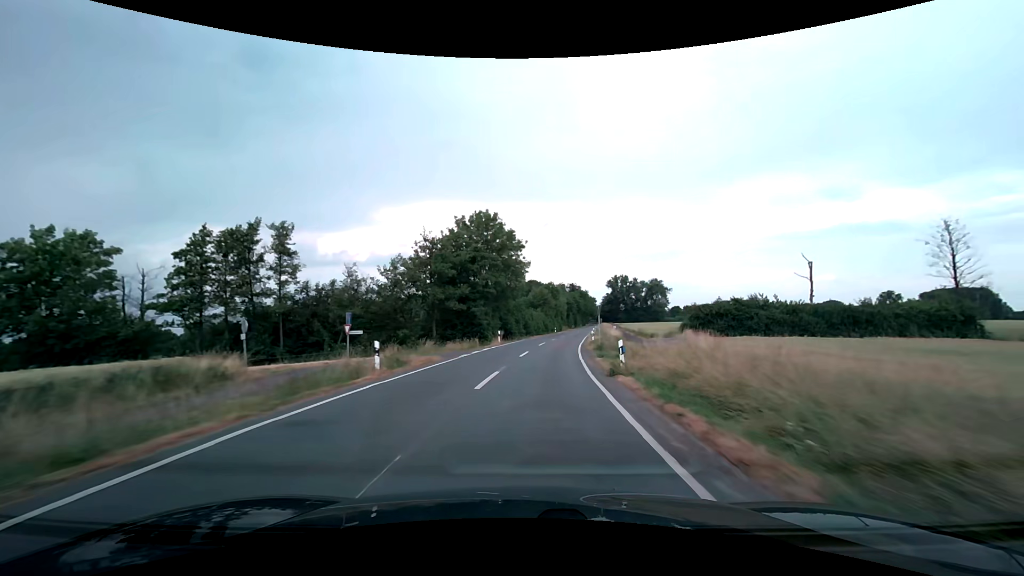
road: secondary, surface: asphalt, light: Day
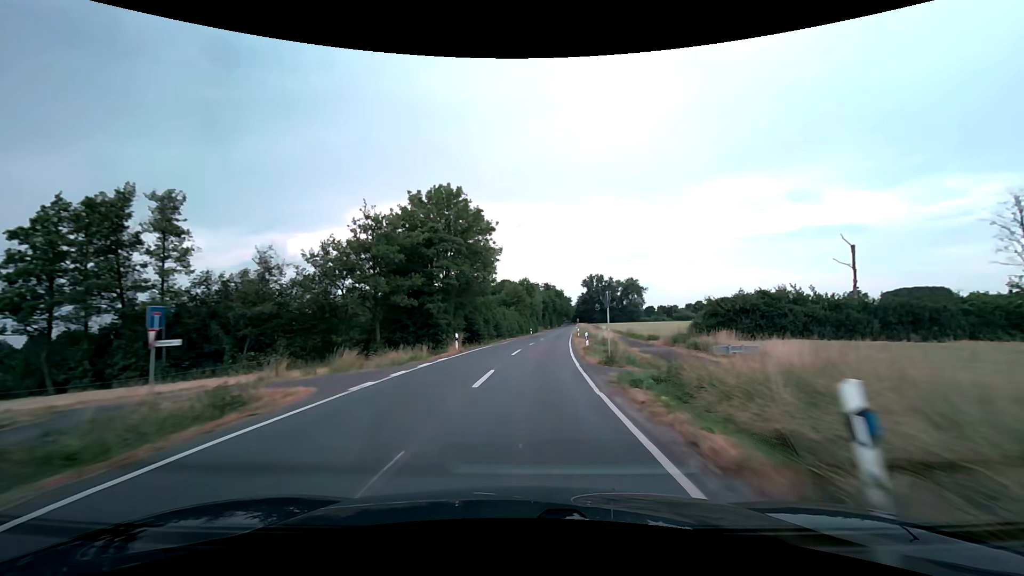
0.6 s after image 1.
(+0.3, +11.7) m; +3°
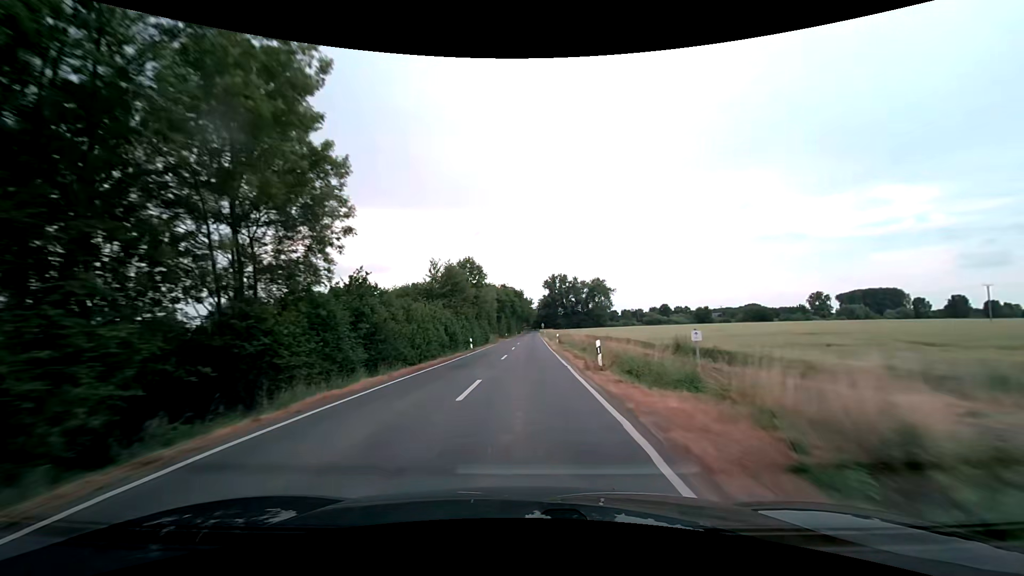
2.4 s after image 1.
(+2.2, +38.0) m; +5°
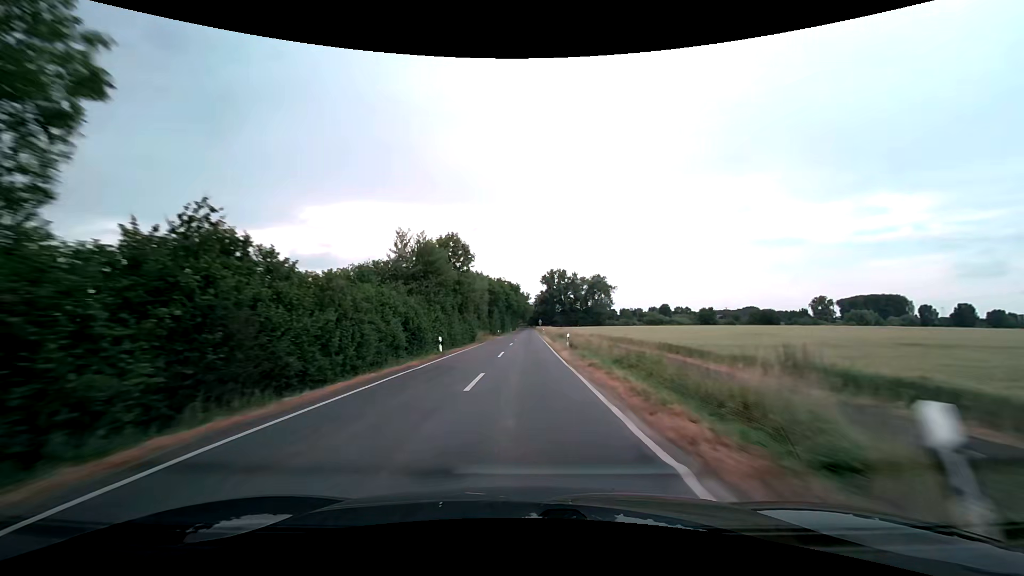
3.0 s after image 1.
(+0.1, +13.5) m; 0°
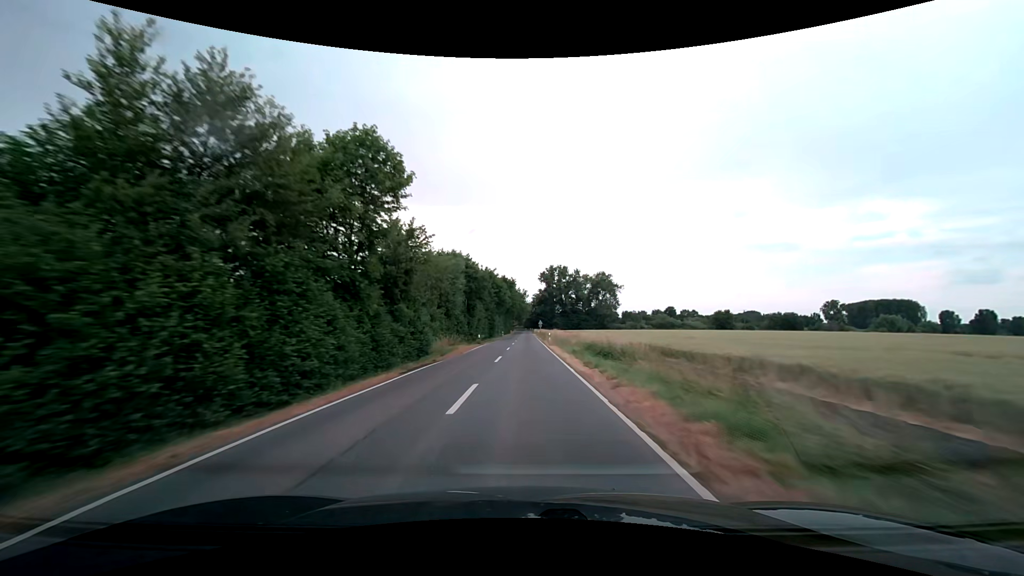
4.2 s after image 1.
(+0.2, +28.1) m; +1°
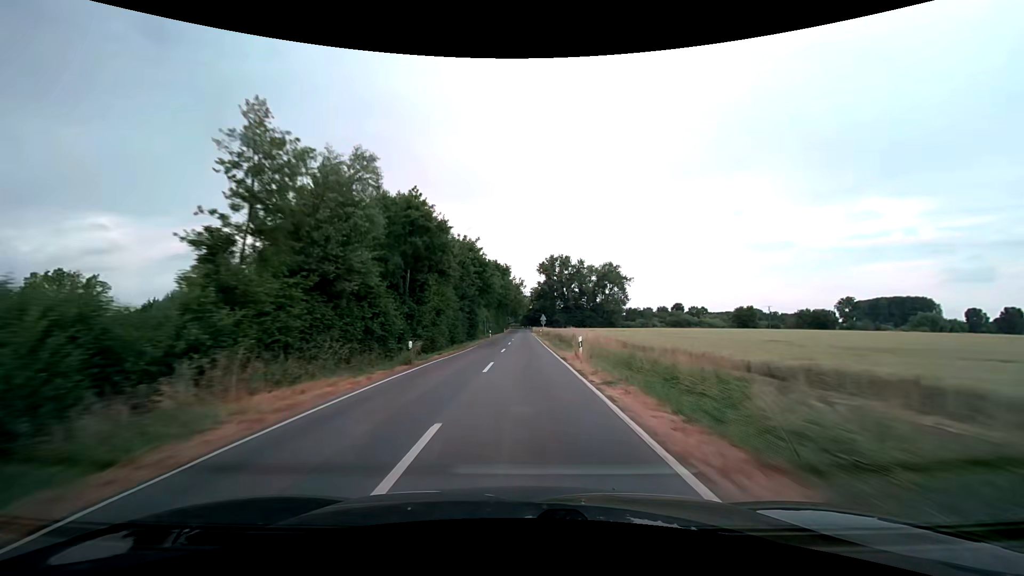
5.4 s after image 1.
(+0.1, +29.5) m; 0°
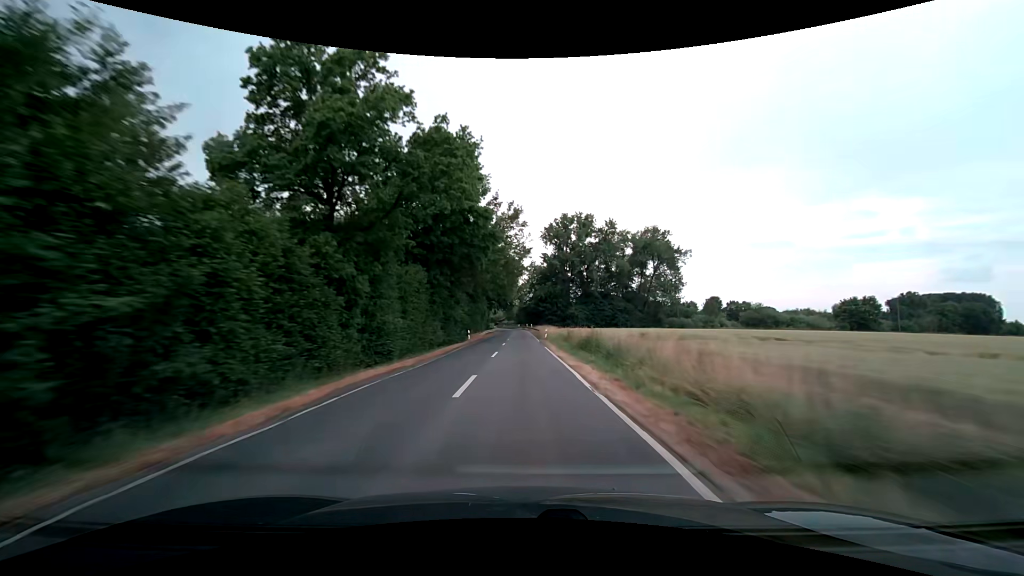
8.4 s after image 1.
(+0.3, +78.6) m; +1°
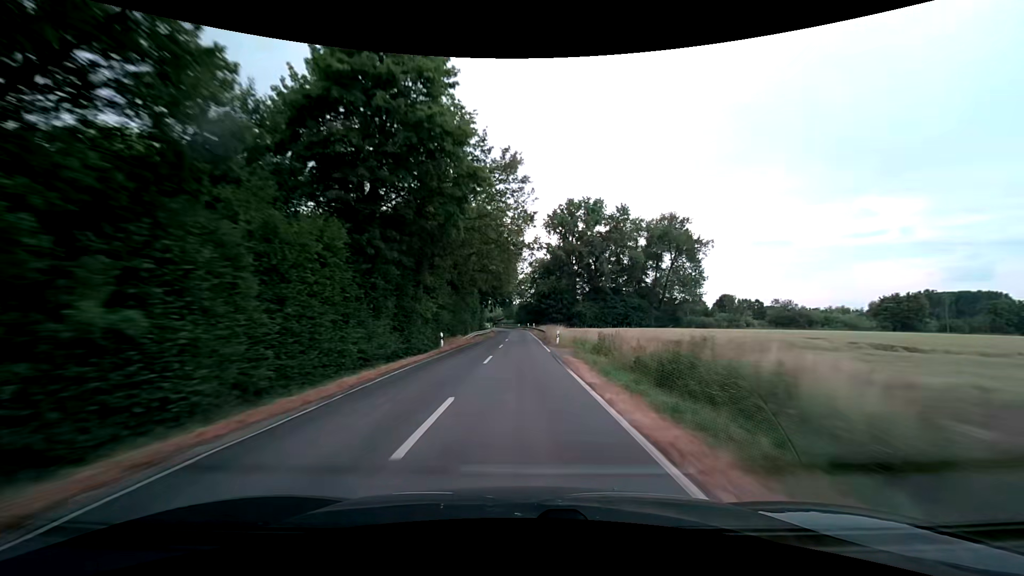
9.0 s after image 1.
(0.0, +16.0) m; 0°
(0, +10) (0, +20) (0, +30) (0, +40) (0, +50) (0, +60) (-1, +70) (-1, +80) (-2, +90) (-2, +100) m
